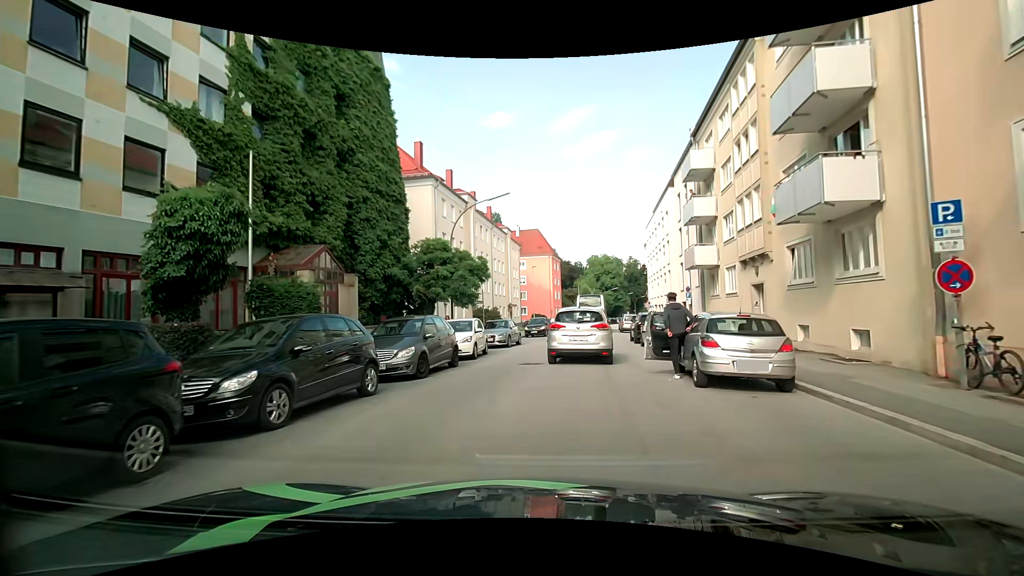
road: tertiary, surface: asphalt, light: Day
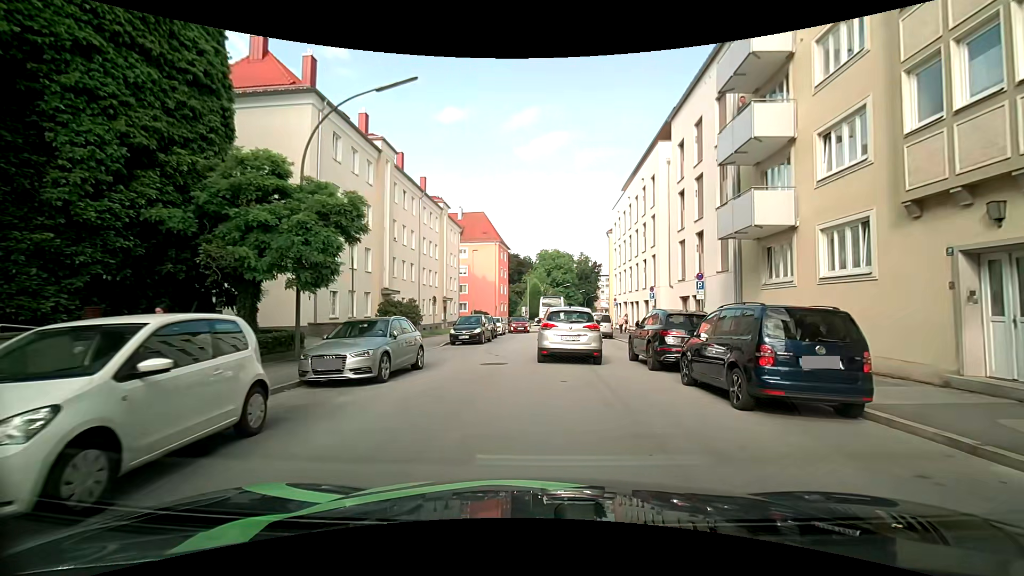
(-0.1, +13.9) m; +4°
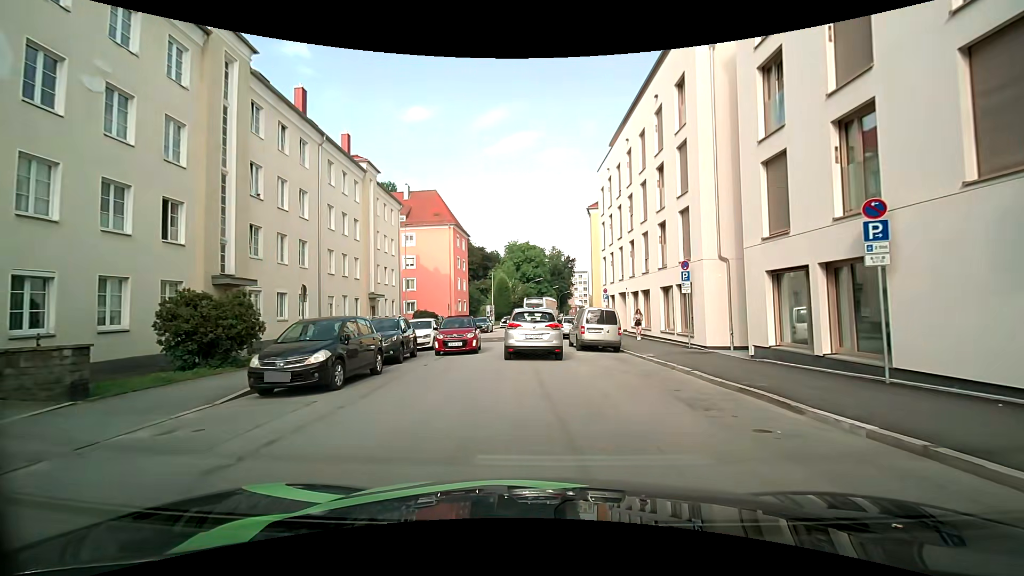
(+0.2, +15.1) m; +1°
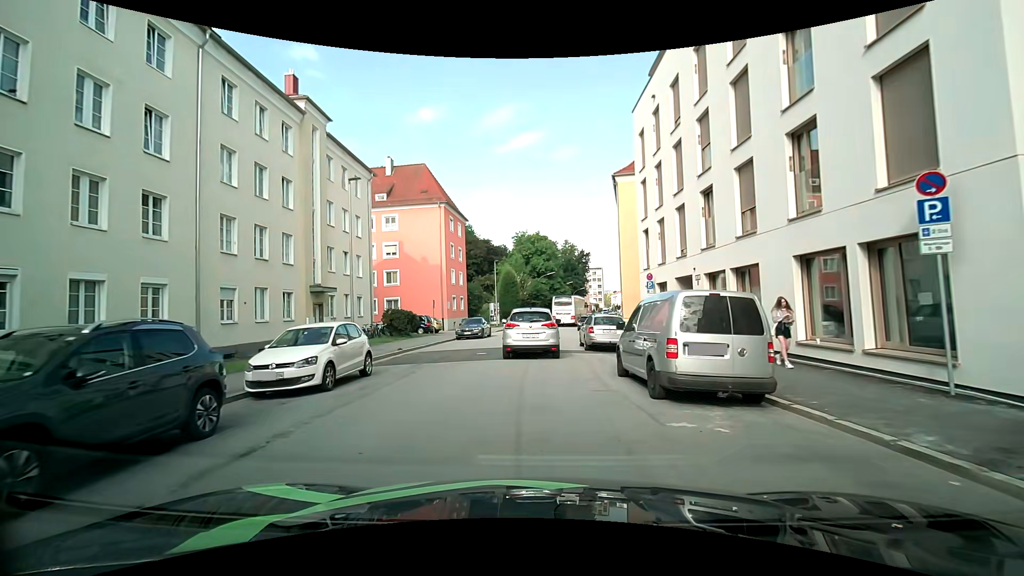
(+0.2, +12.3) m; +1°
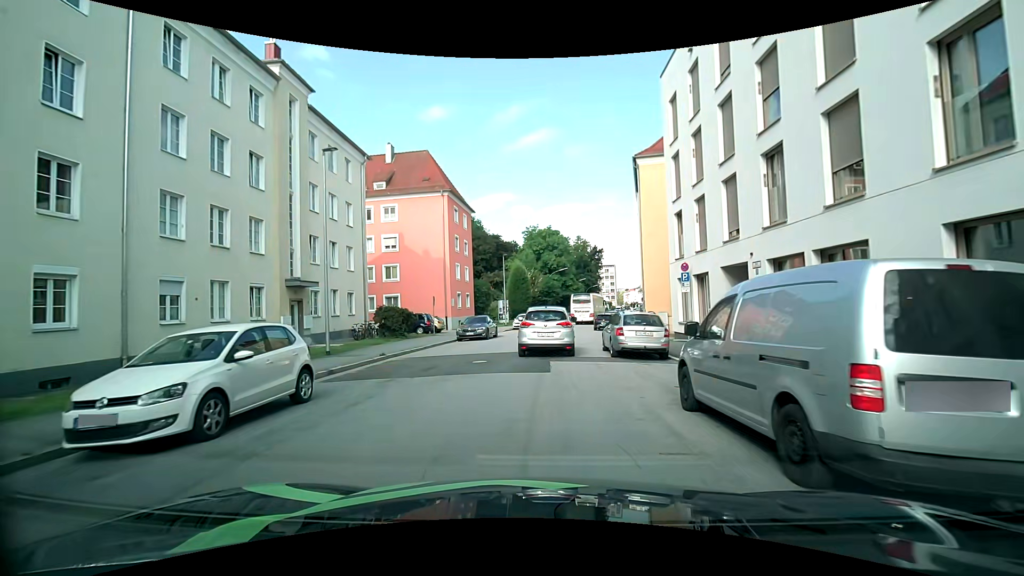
(-0.1, +4.2) m; -2°
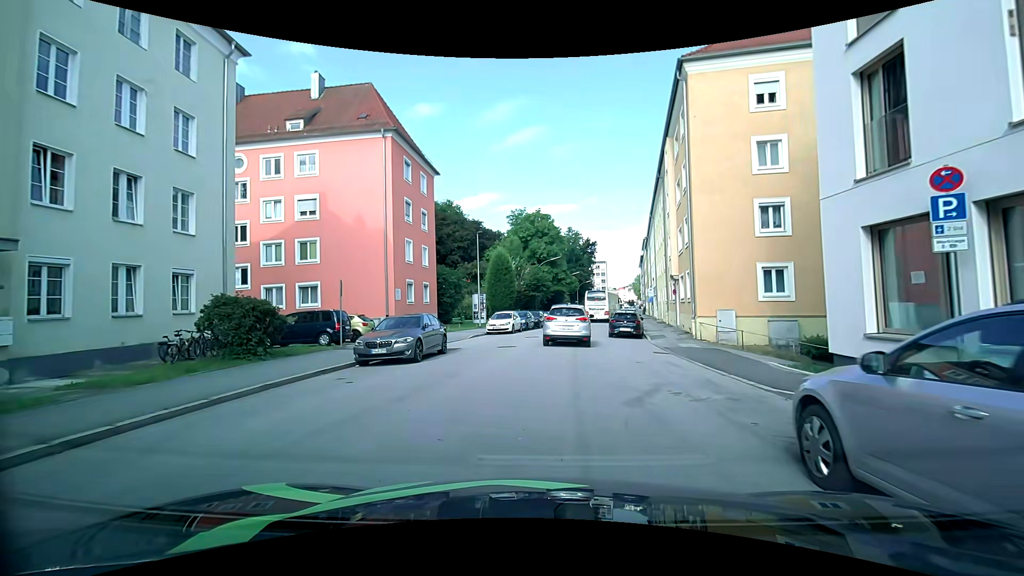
(-0.1, +14.7) m; +1°
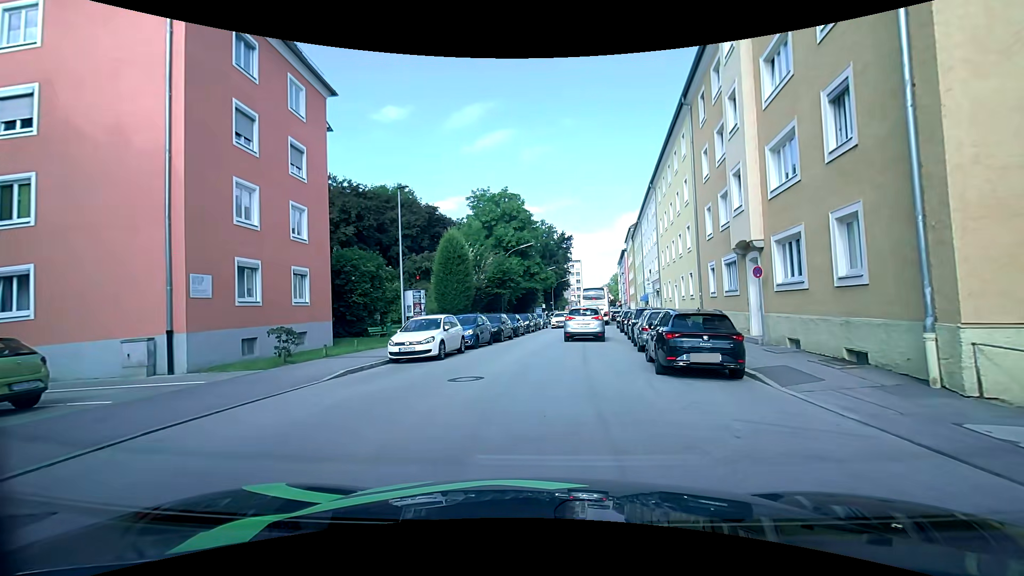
(+0.2, +16.1) m; +2°
